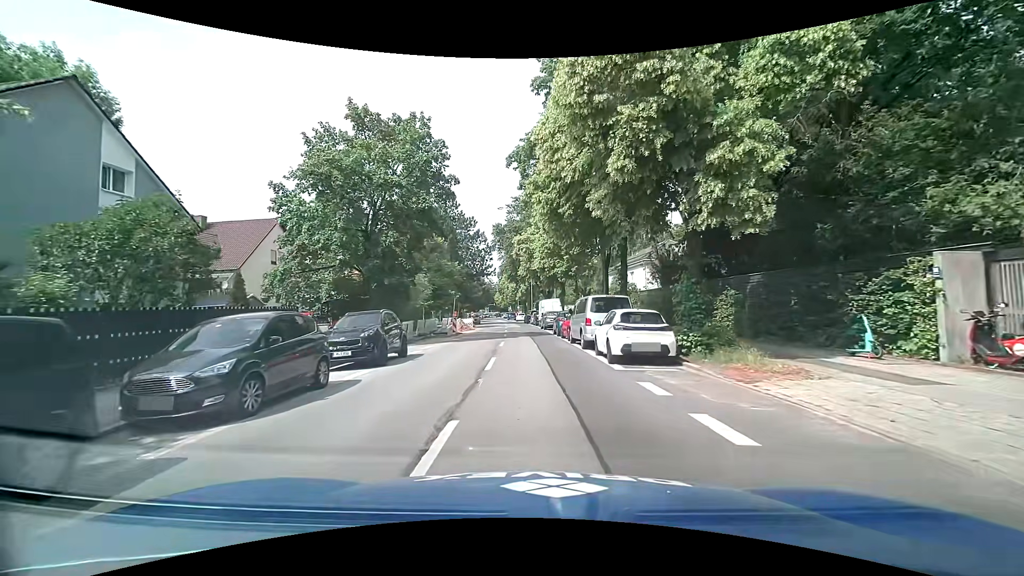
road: secondary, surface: asphalt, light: Day
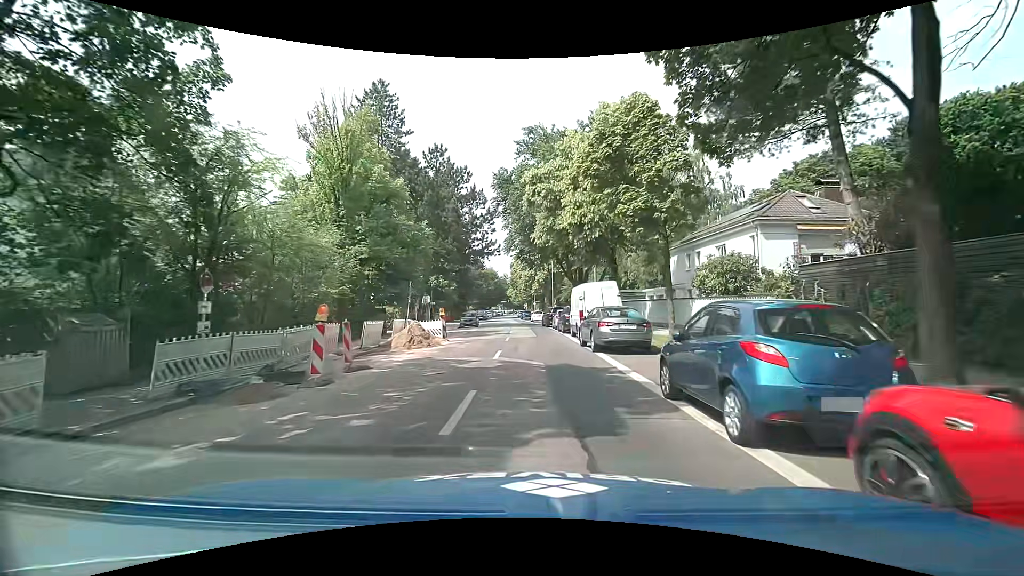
(-0.2, +23.6) m; -1°
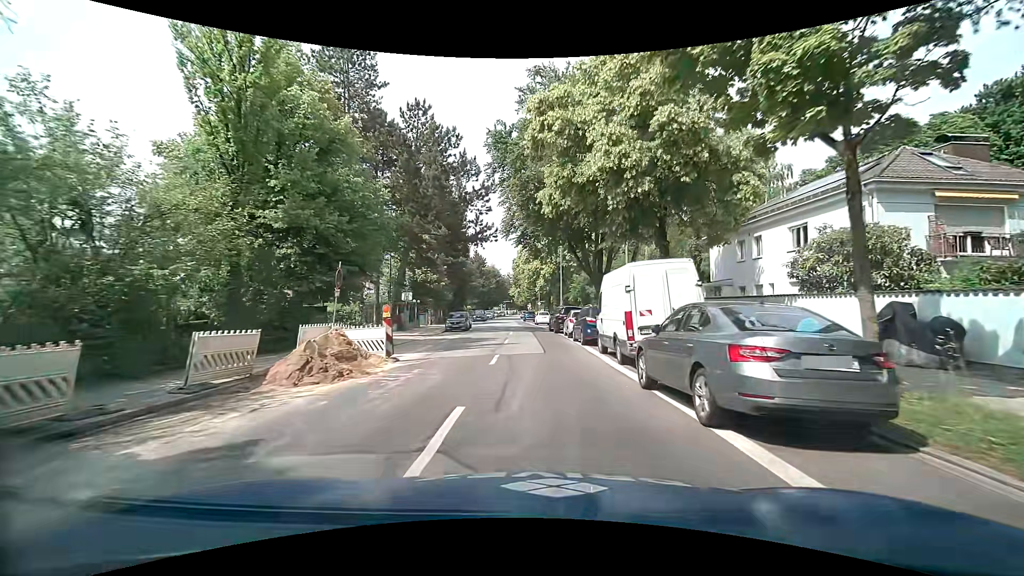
(0.0, +10.1) m; 0°
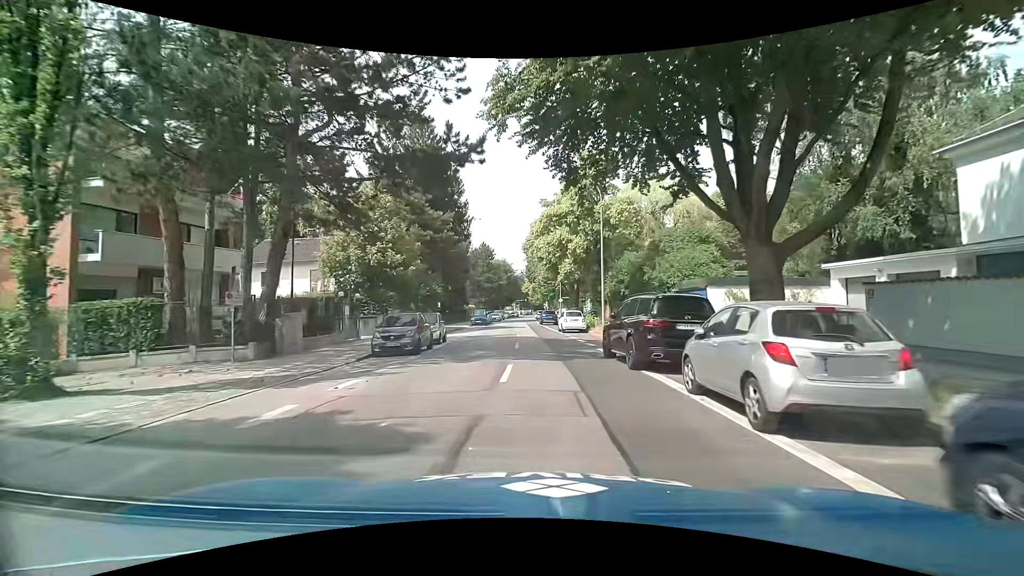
(-0.6, +20.9) m; -2°
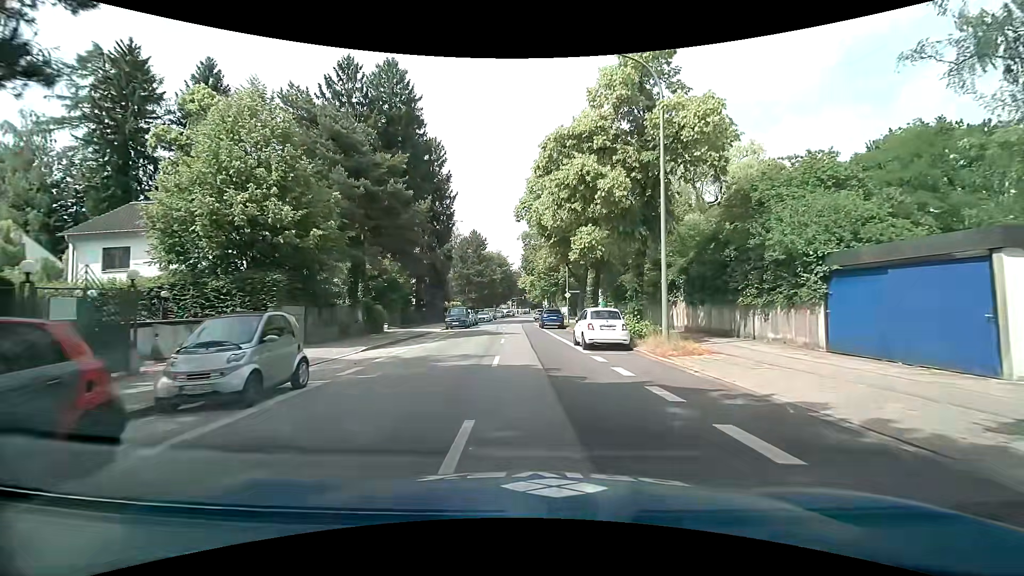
(+0.1, +15.5) m; +1°
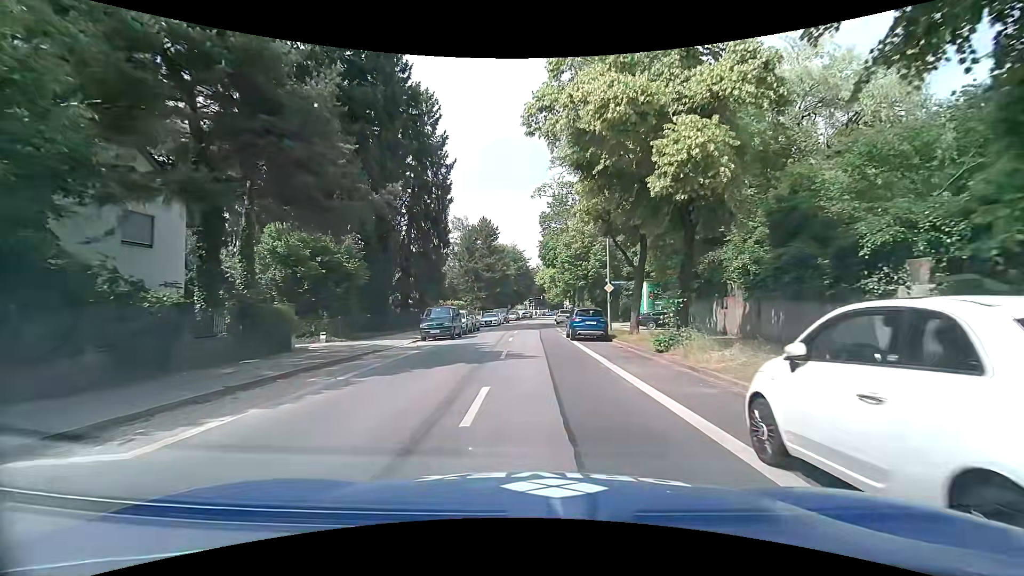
(-0.3, +15.2) m; -2°
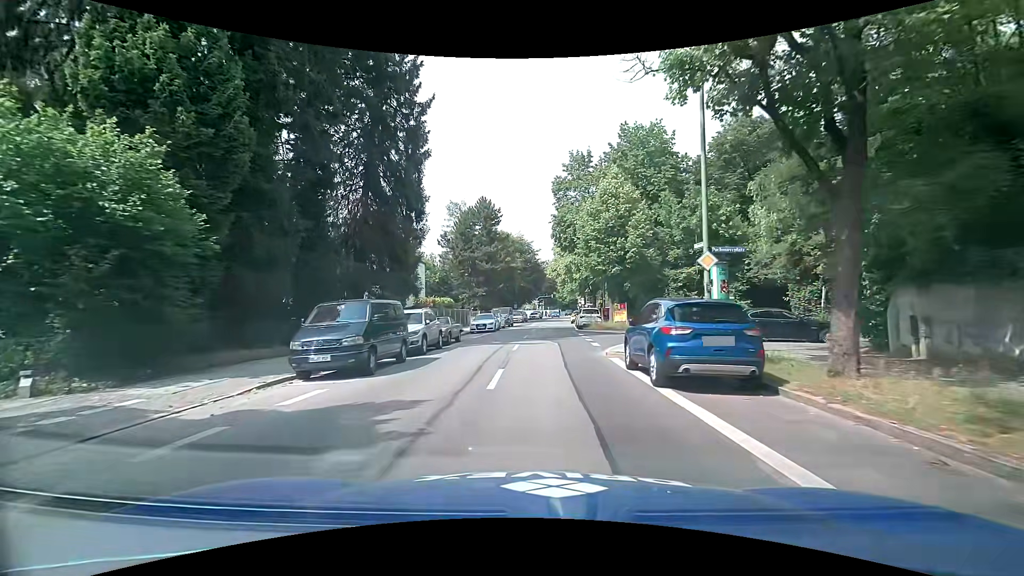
(-0.4, +15.4) m; -3°
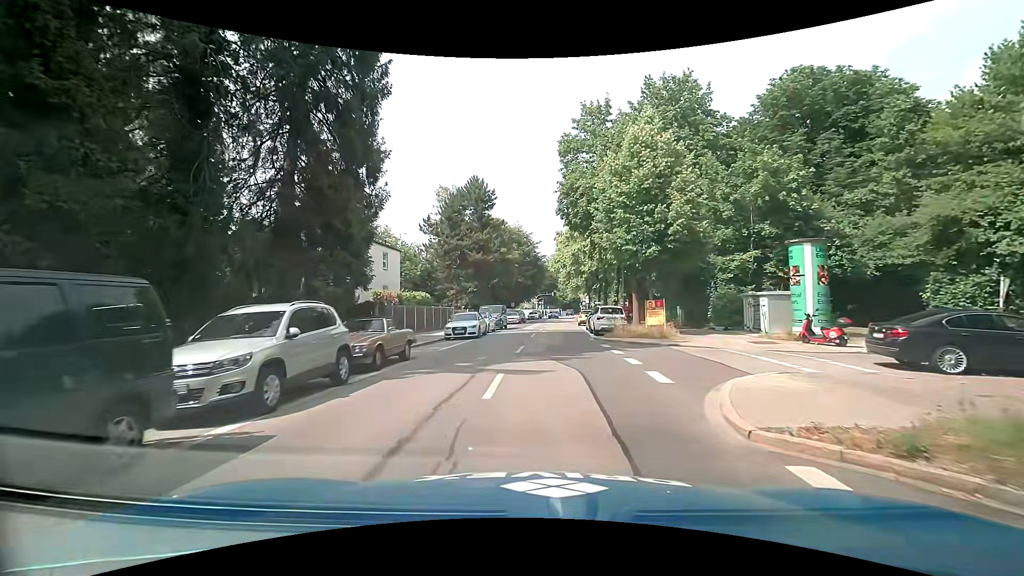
(+0.2, +10.3) m; 0°
(0, +10) (+1, +20) (+2, +30) (+2, +40) (+3, +50) (+4, +60) (+5, +70) (+6, +80) (+7, +90) (+8, +100) m
